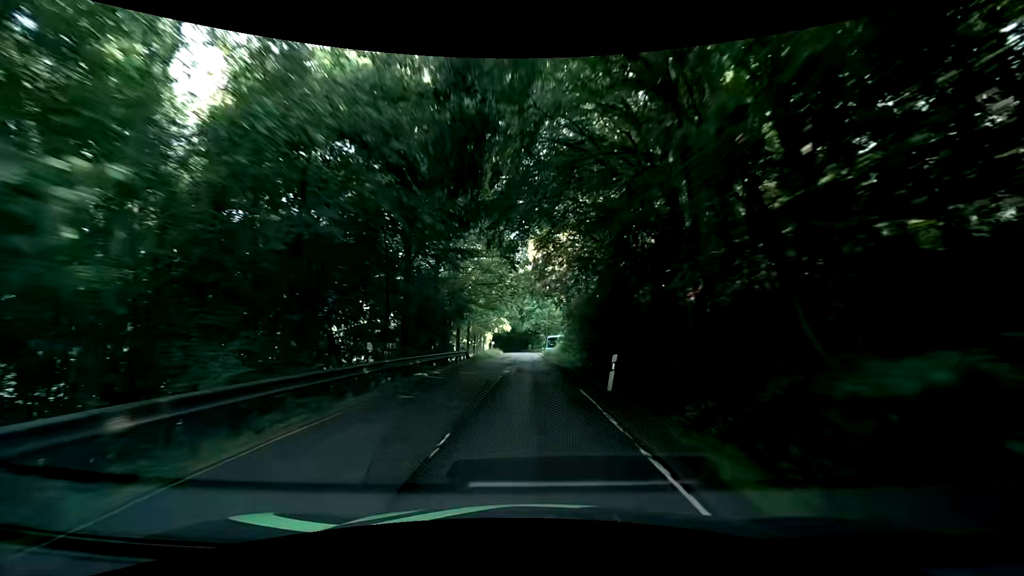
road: tertiary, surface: asphalt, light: Day
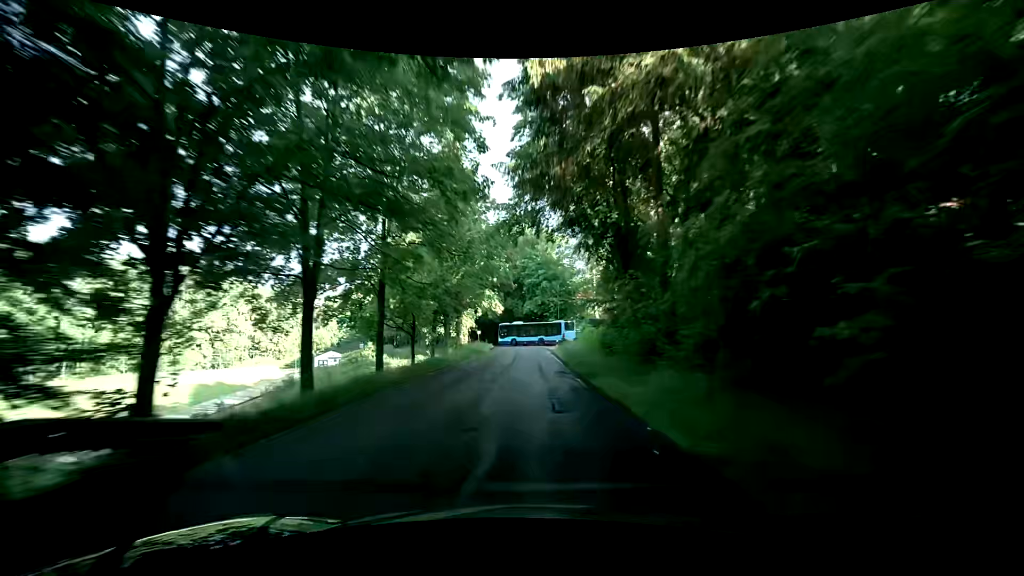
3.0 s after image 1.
(+0.8, +30.7) m; +1°
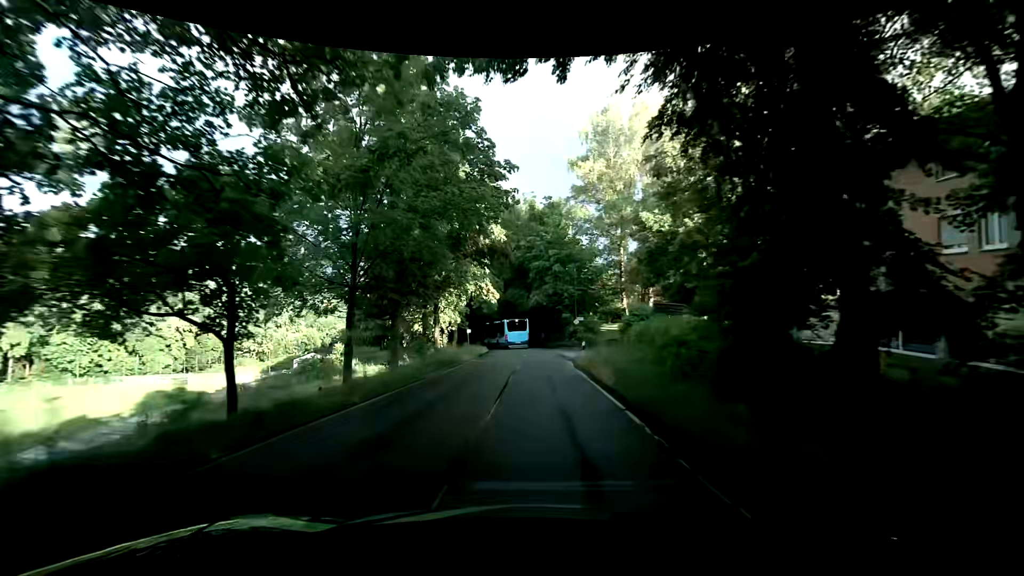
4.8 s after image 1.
(-0.2, +16.1) m; 0°
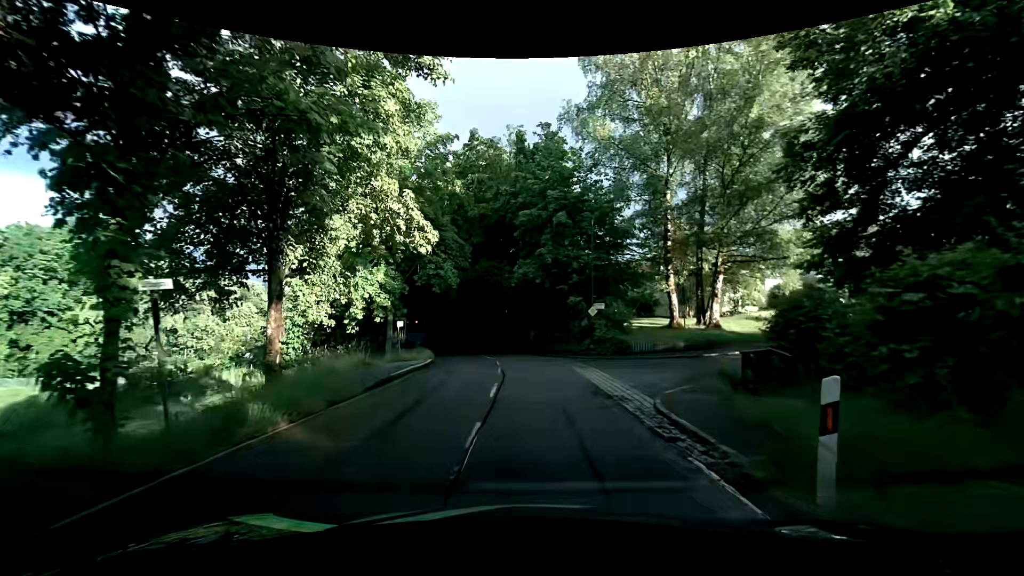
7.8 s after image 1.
(-0.2, +20.6) m; 0°
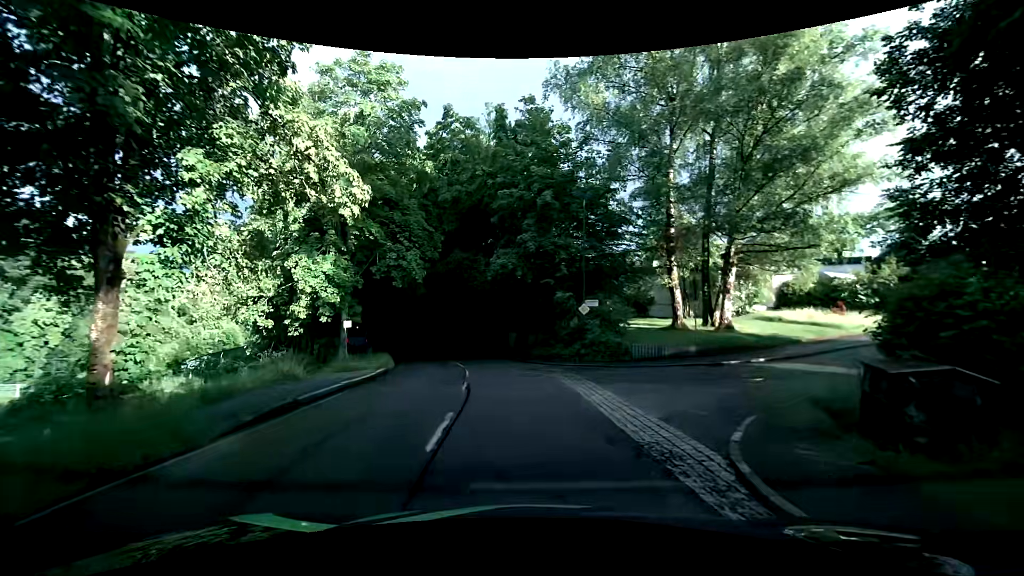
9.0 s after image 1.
(+0.1, +4.6) m; +1°
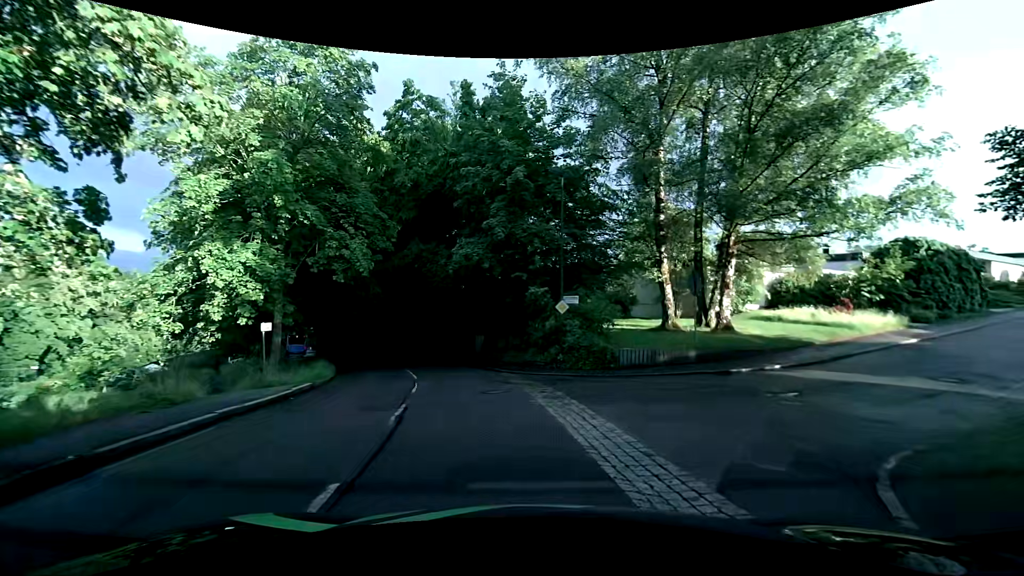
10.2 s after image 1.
(+0.2, +3.9) m; +4°
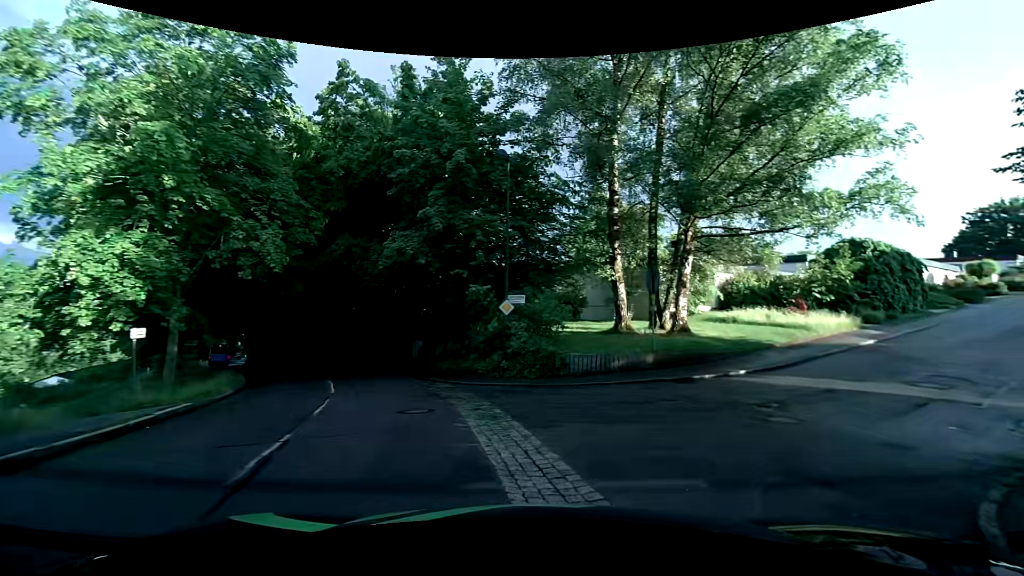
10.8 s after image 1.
(+0.1, +2.4) m; +6°
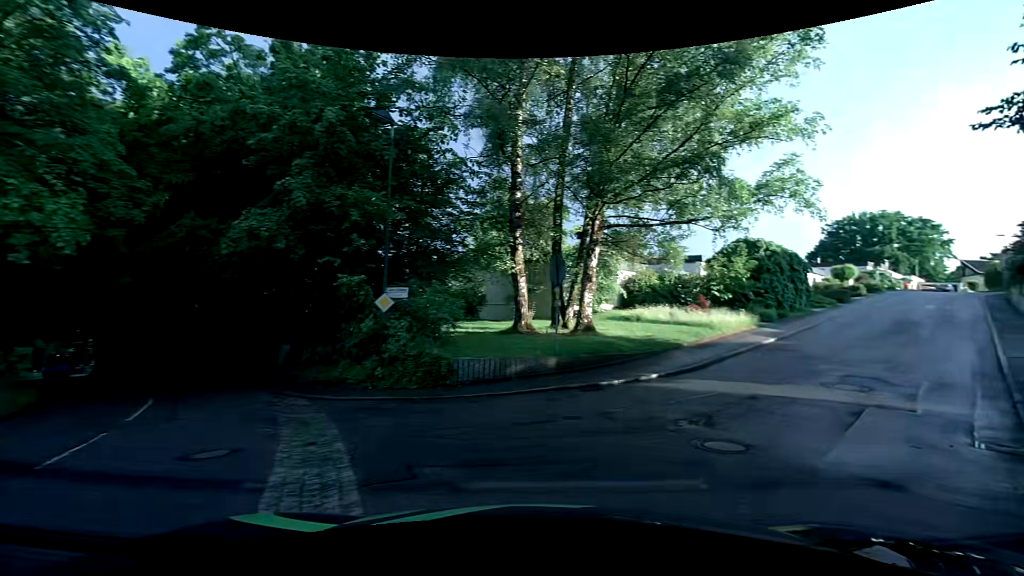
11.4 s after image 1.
(+0.2, +2.9) m; +12°
